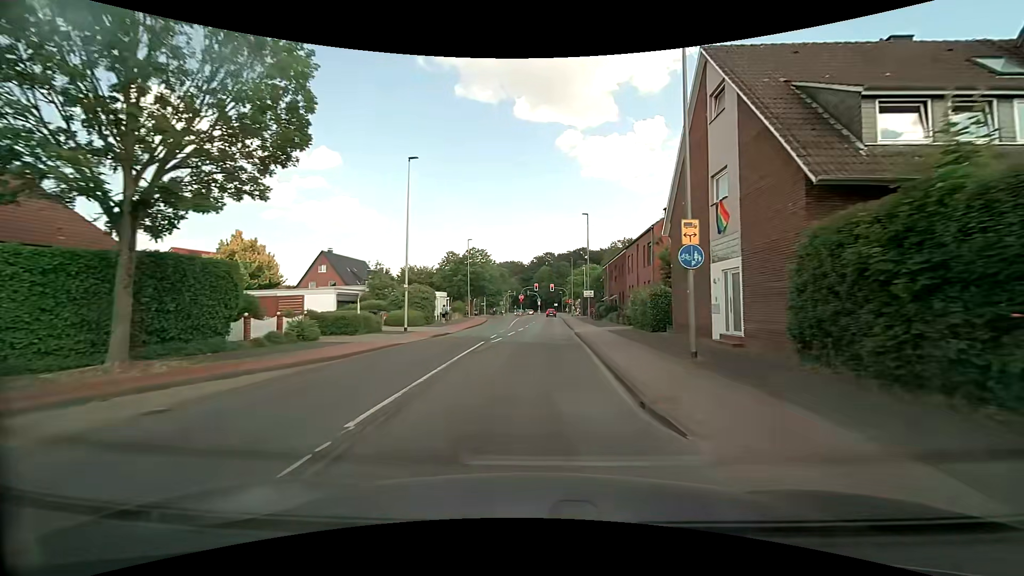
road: tertiary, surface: asphalt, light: Day
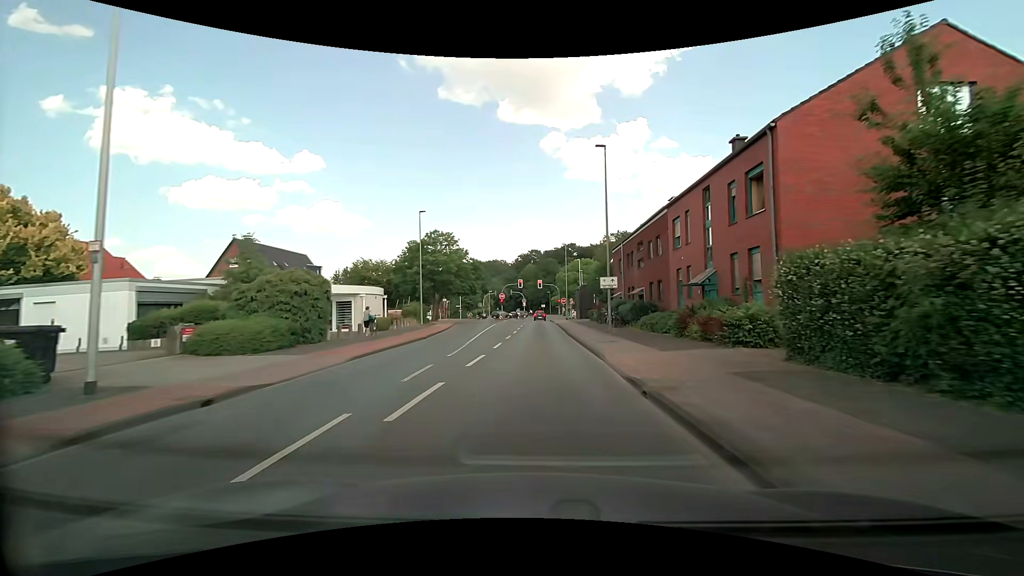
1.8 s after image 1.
(+0.1, +19.9) m; +2°
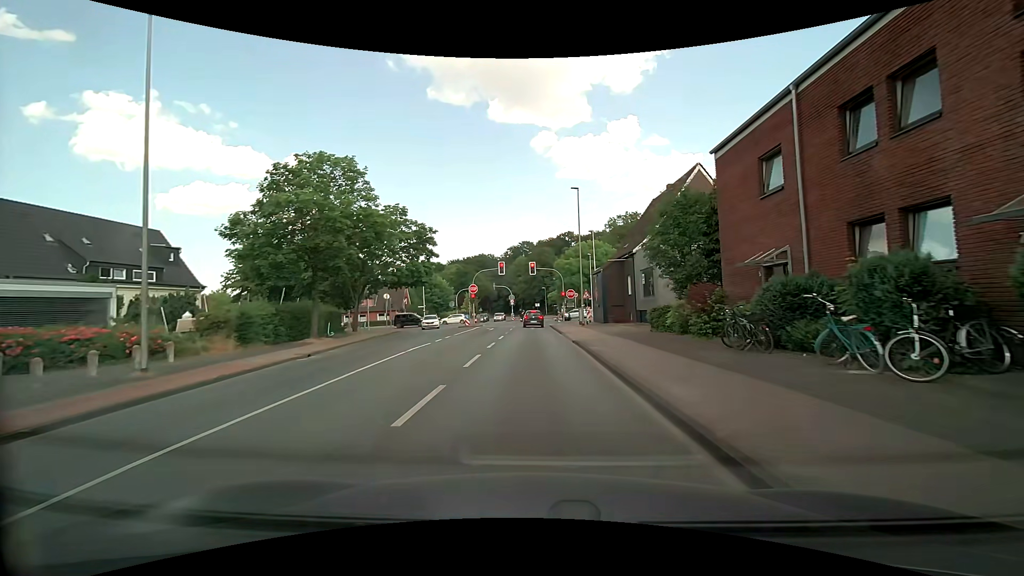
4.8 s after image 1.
(+0.1, +30.3) m; +1°
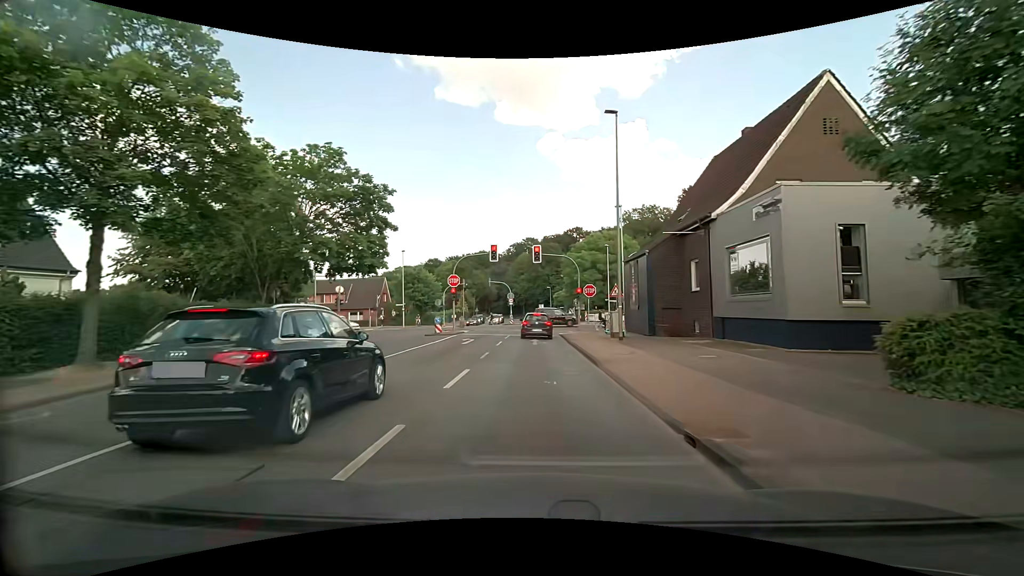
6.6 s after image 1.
(-0.1, +14.6) m; -1°
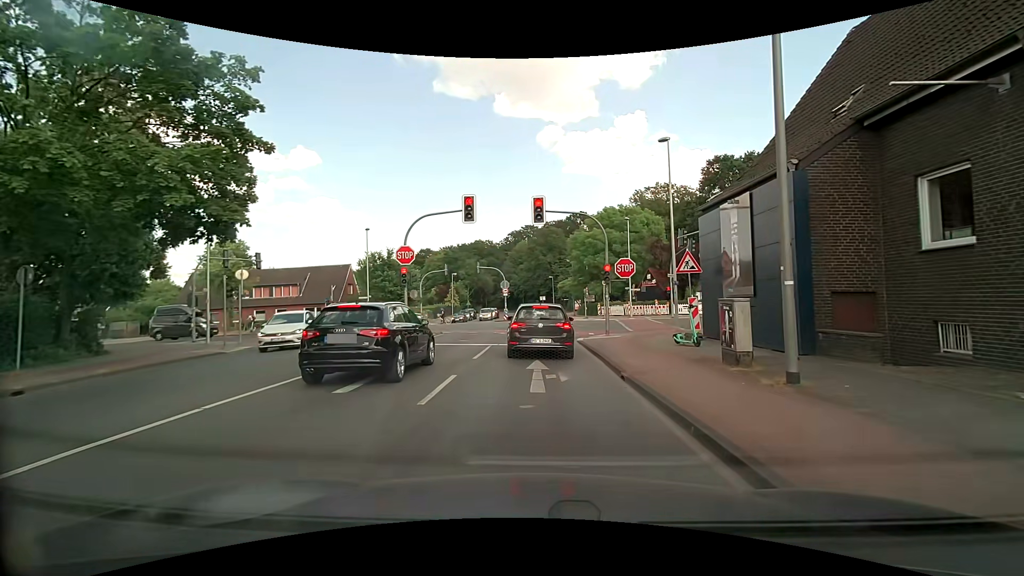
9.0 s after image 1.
(0.0, +14.0) m; 0°
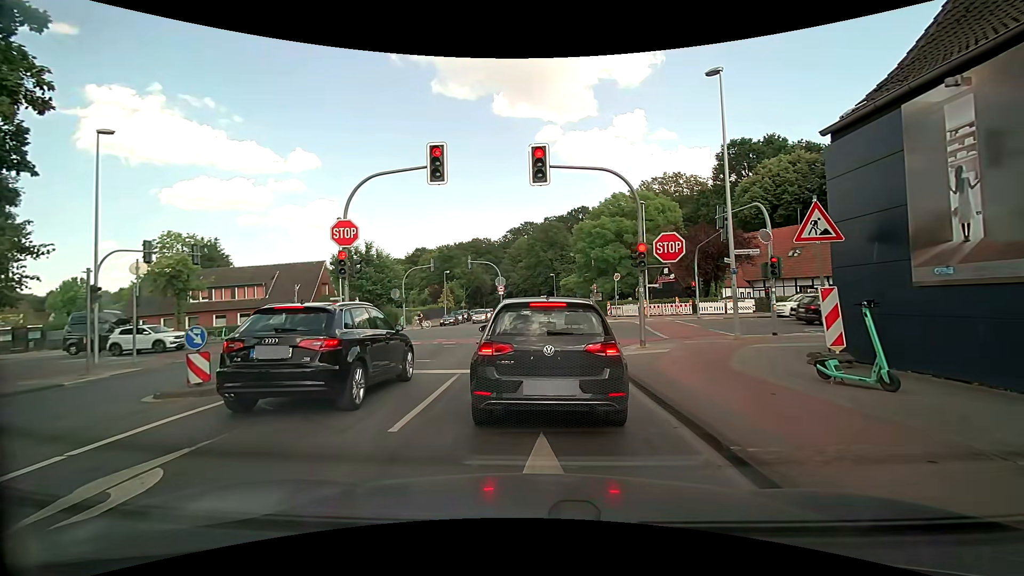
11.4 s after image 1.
(0.0, +7.1) m; -2°
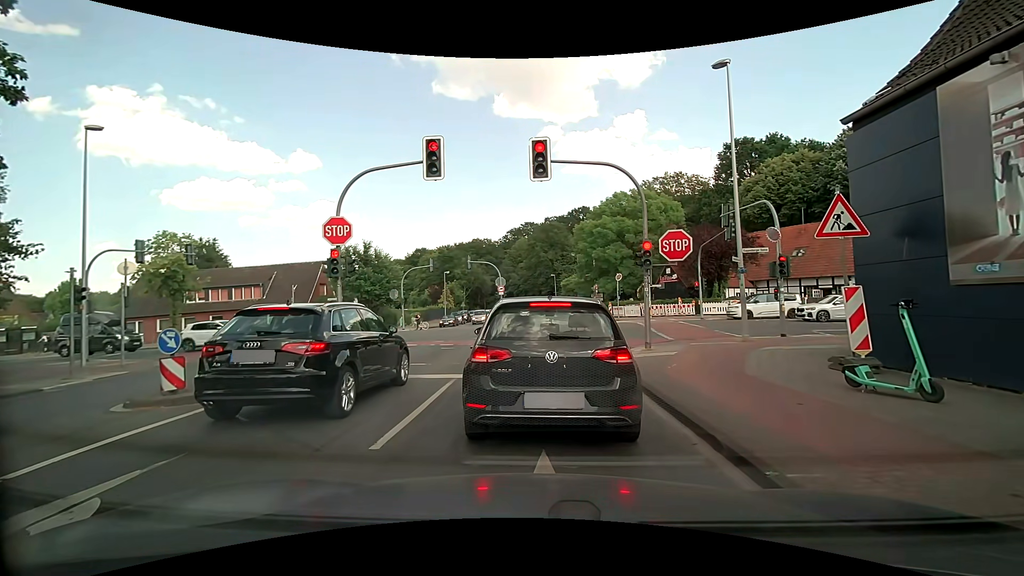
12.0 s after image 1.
(0.0, +0.6) m; 0°
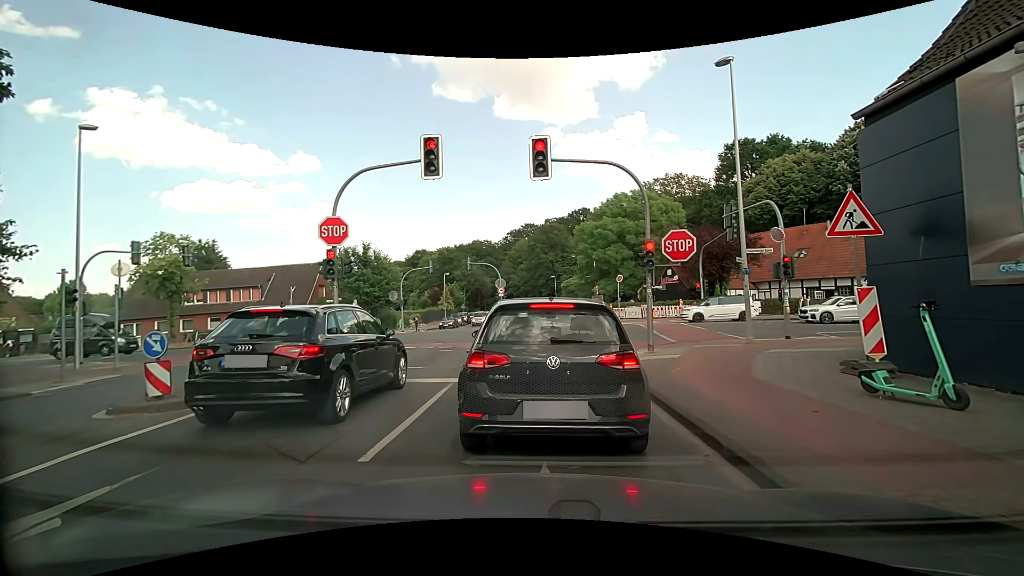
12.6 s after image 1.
(0.0, +0.3) m; 0°
(0, +10) (+2, +20) (+8, +27) (+18, +29) (+28, +29) (+38, +29) (+48, +29) (+58, +29) (+68, +29) (+78, +29) m
